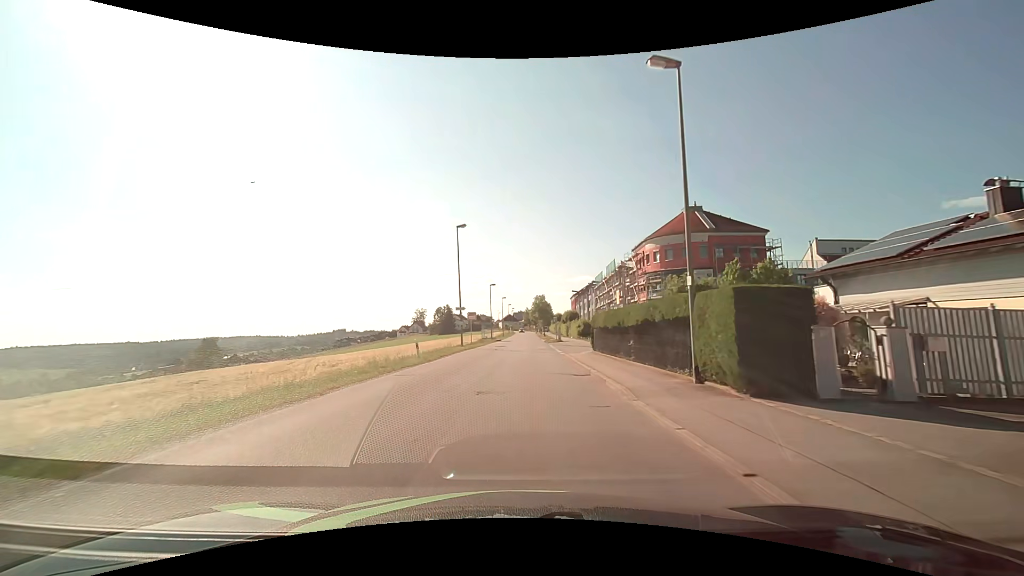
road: unclassified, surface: asphalt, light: Day
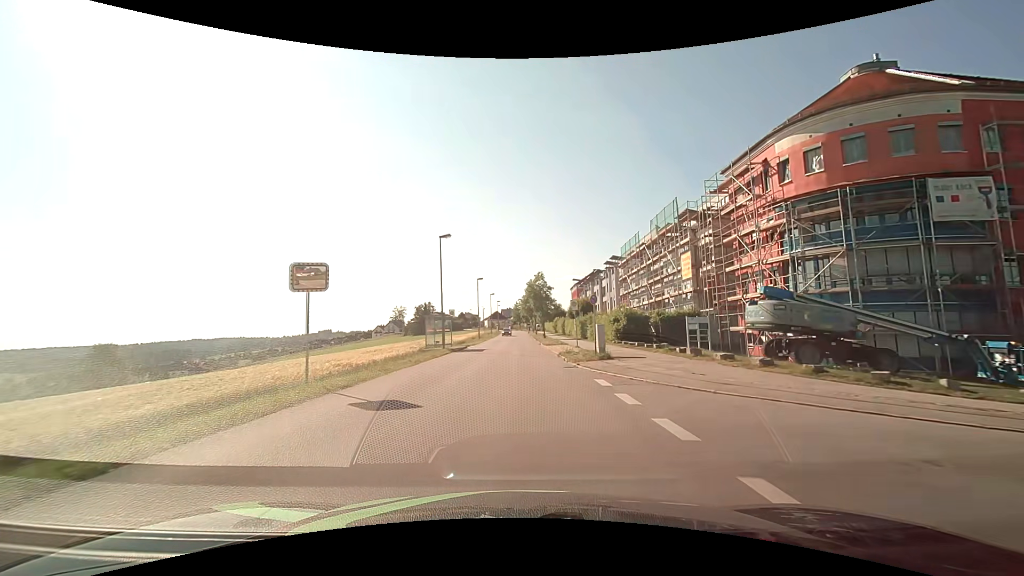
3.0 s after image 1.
(+0.6, +35.8) m; +1°
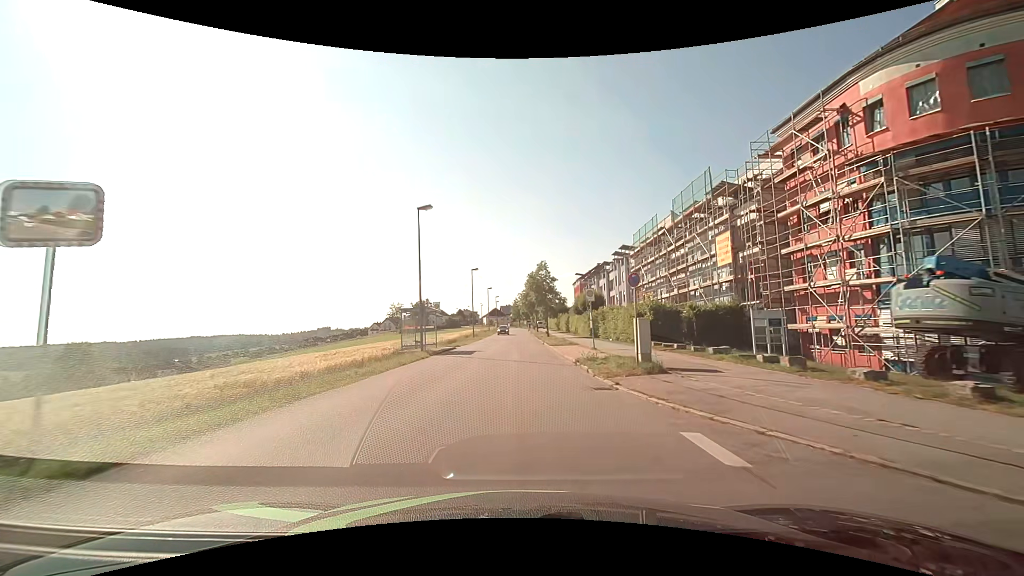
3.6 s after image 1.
(0.0, +7.4) m; 0°
